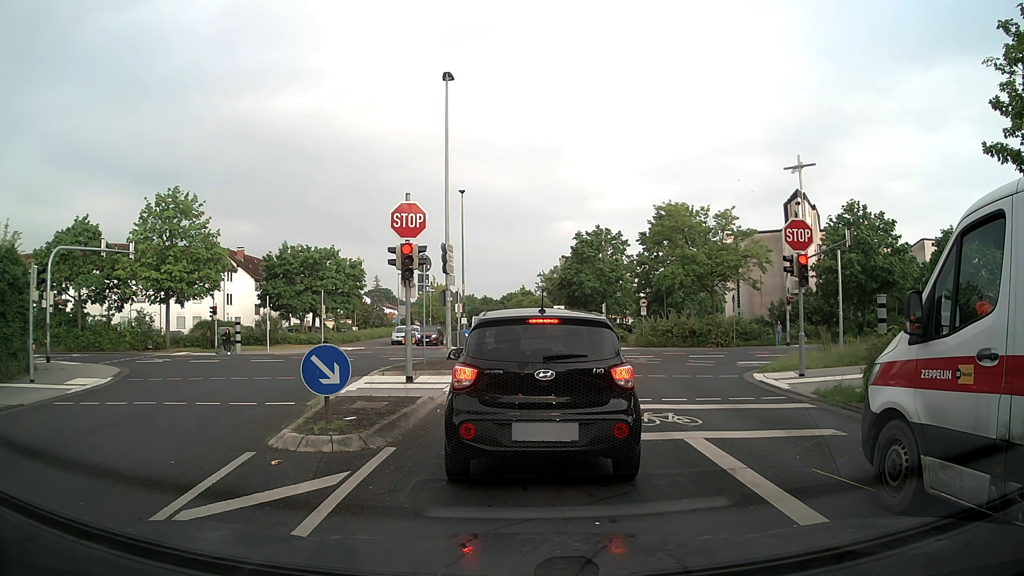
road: residential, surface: asphalt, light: Day
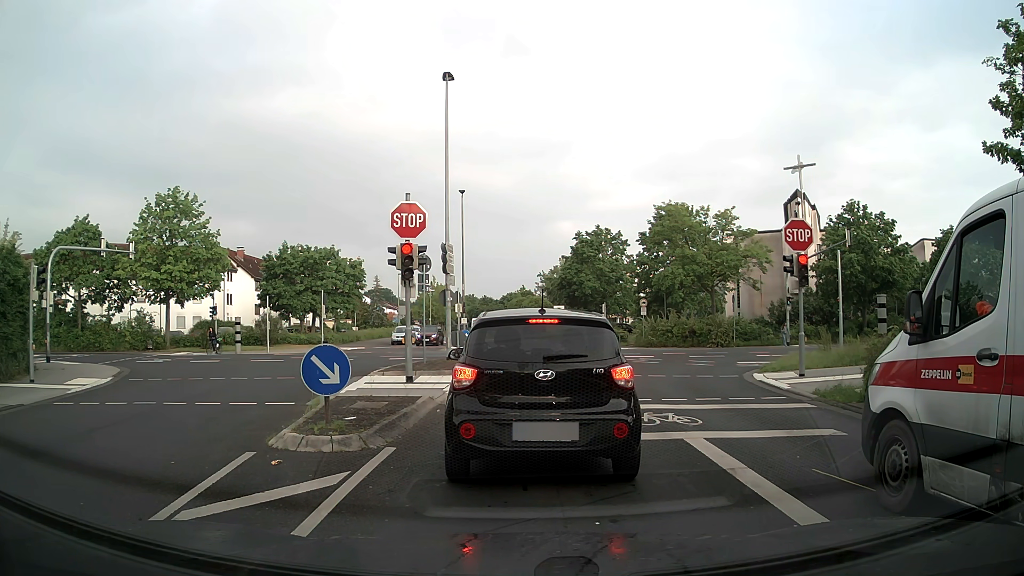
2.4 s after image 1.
(0.0, 0.0) m; 0°
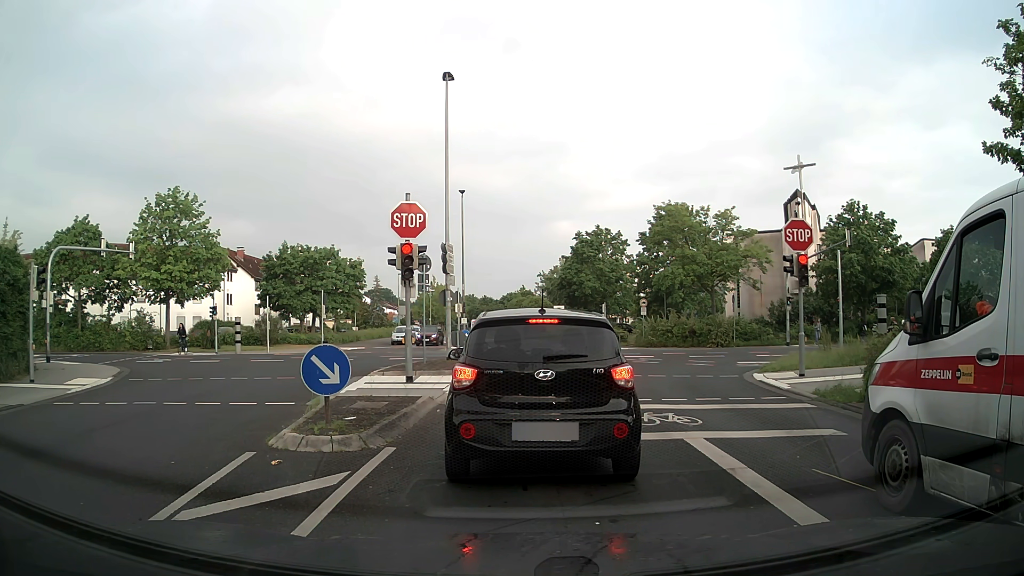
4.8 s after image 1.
(0.0, 0.0) m; 0°
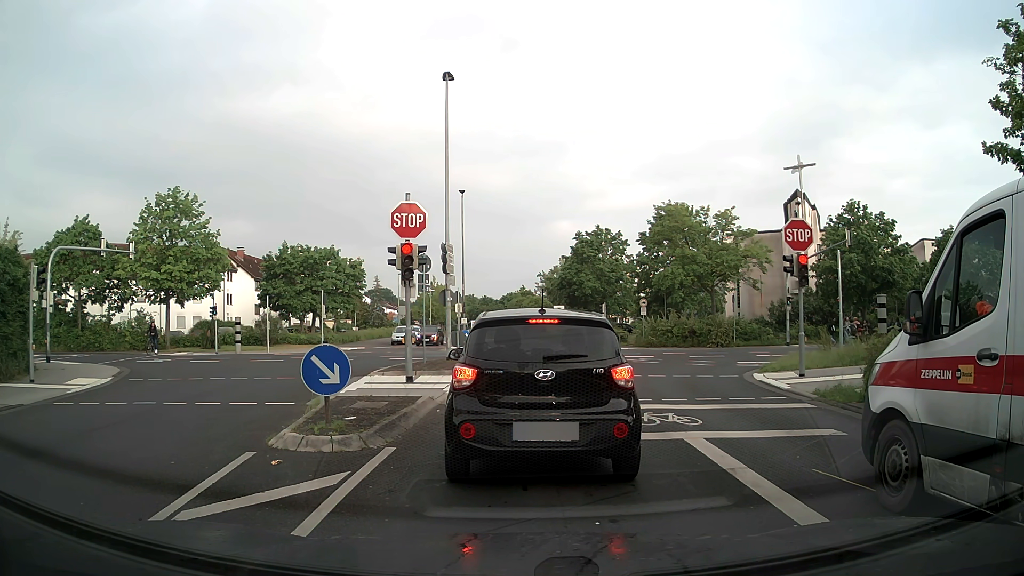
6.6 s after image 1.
(0.0, 0.0) m; 0°
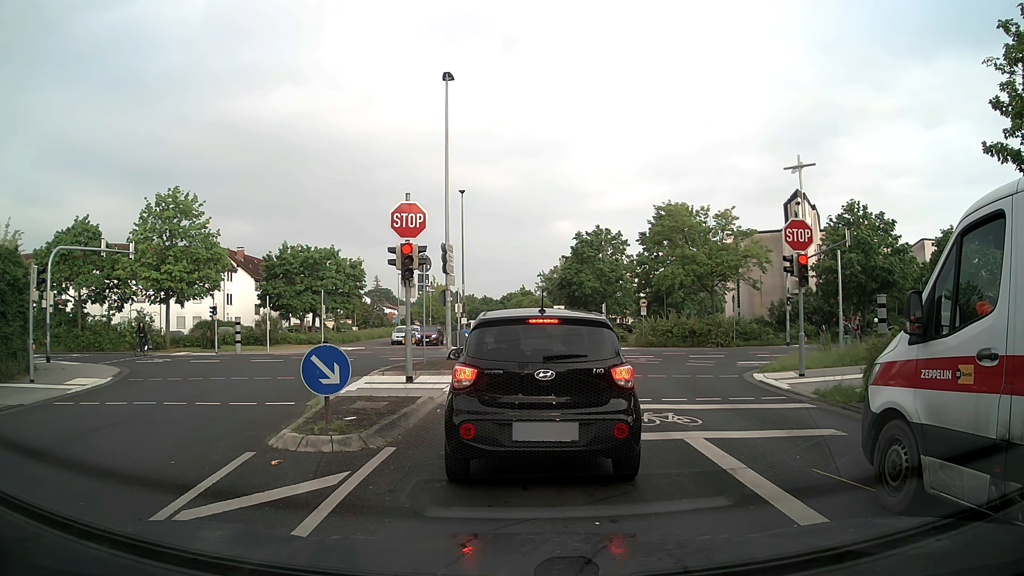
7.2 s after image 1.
(0.0, 0.0) m; 0°
